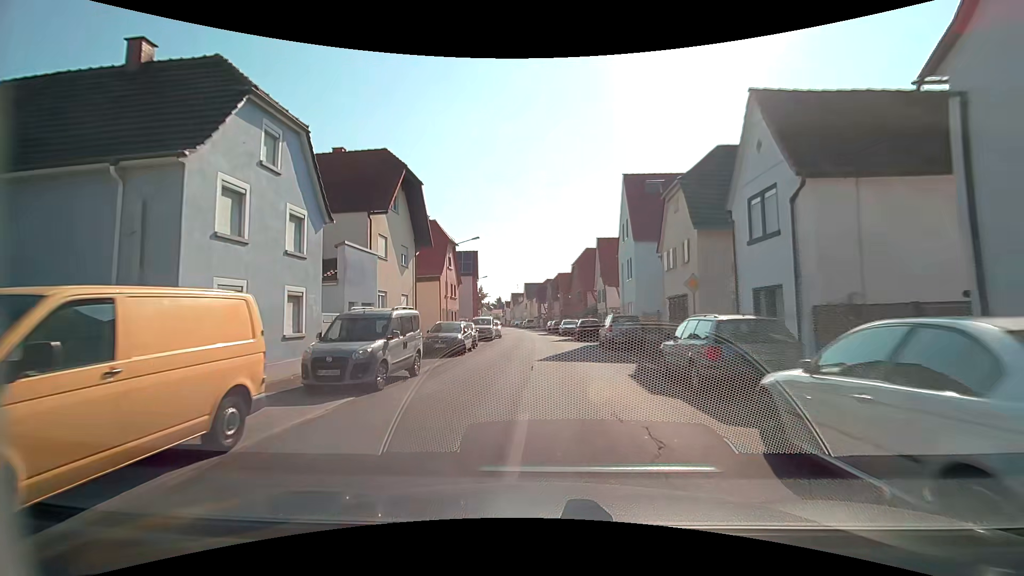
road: tertiary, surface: asphalt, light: Day
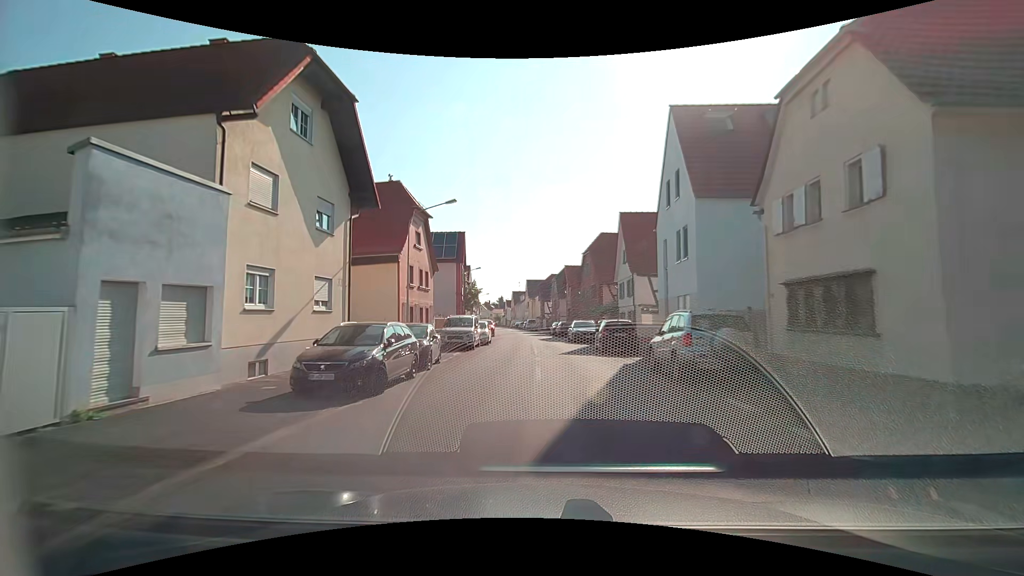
(-0.1, +11.6) m; 0°
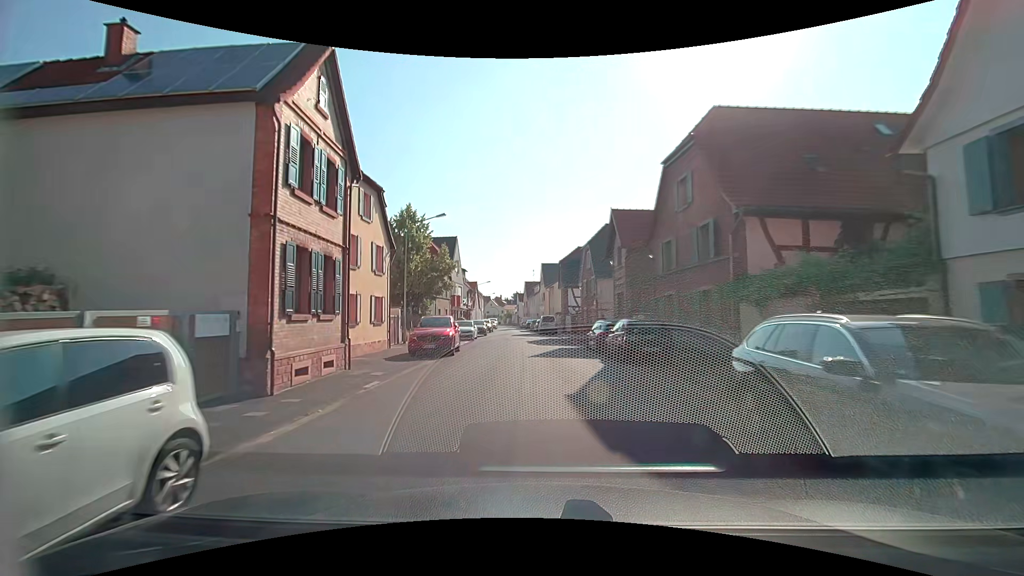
(-0.3, +29.4) m; -2°
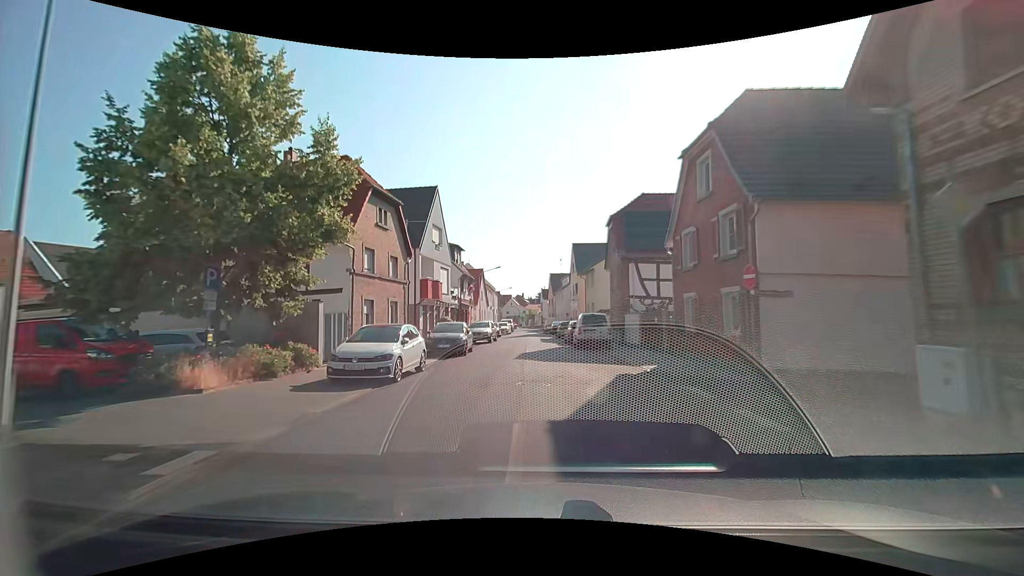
(-0.7, +24.0) m; -3°
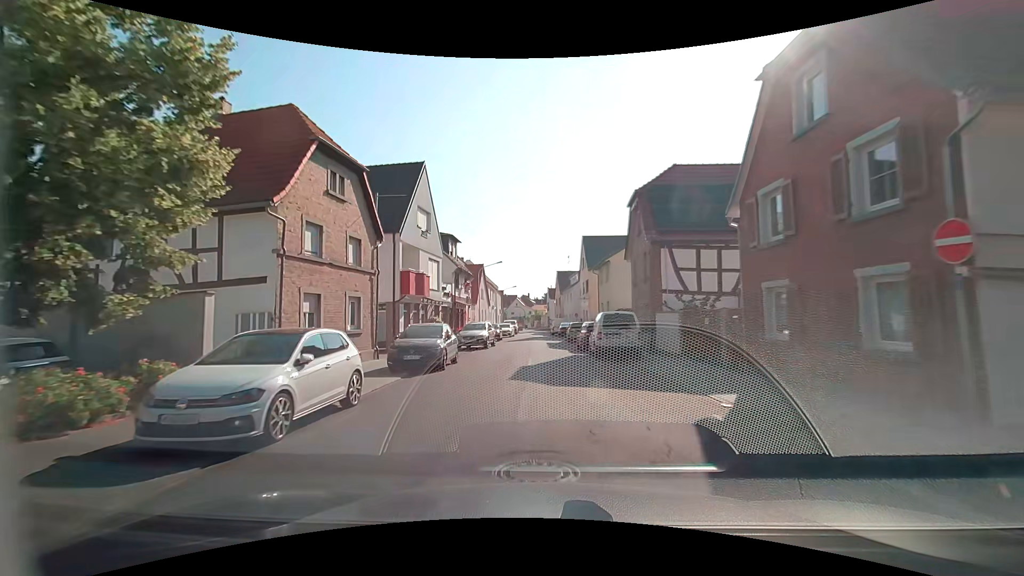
(0.0, +6.1) m; -1°
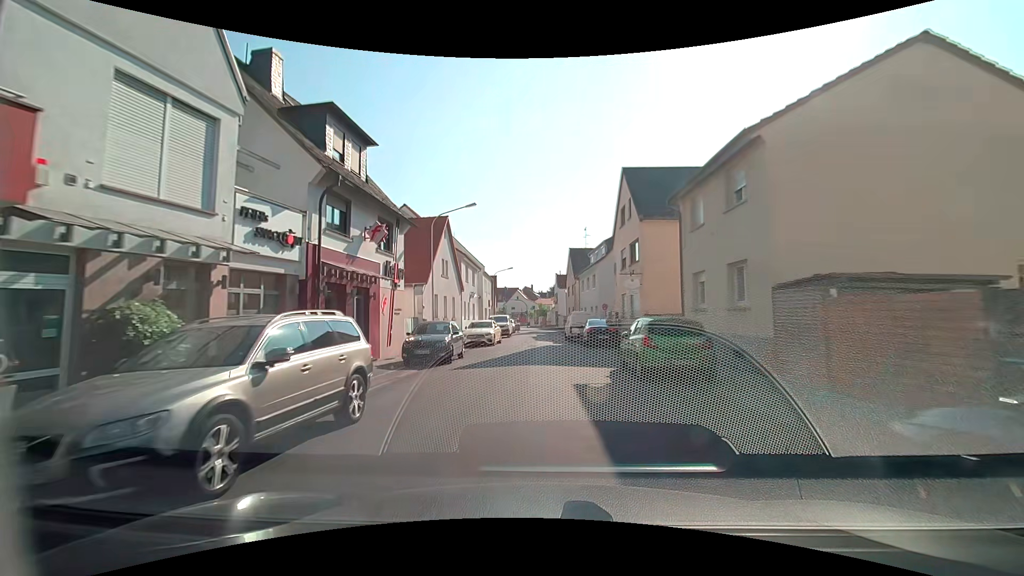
(-0.2, +24.4) m; 0°
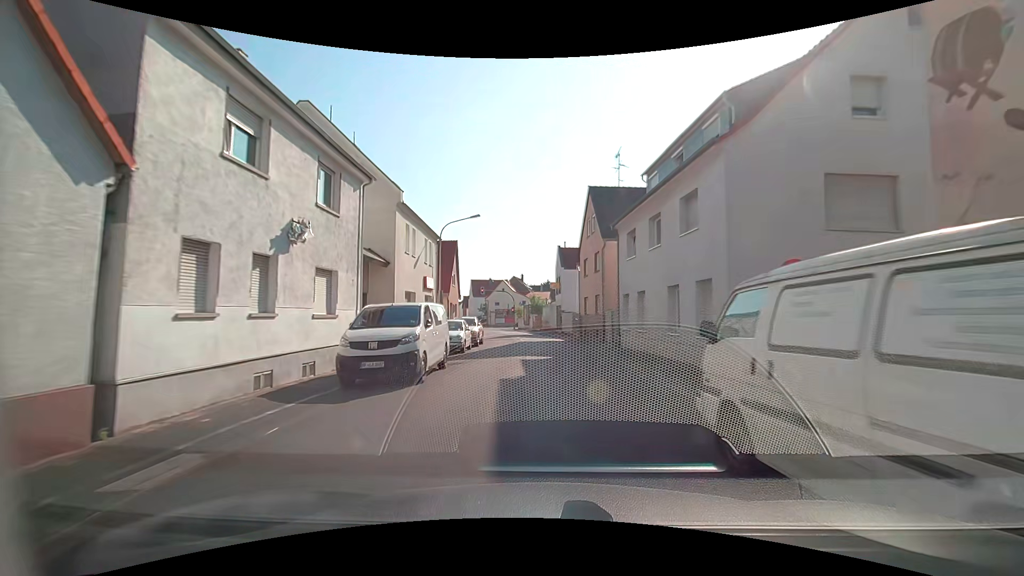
(-0.4, +29.9) m; 0°
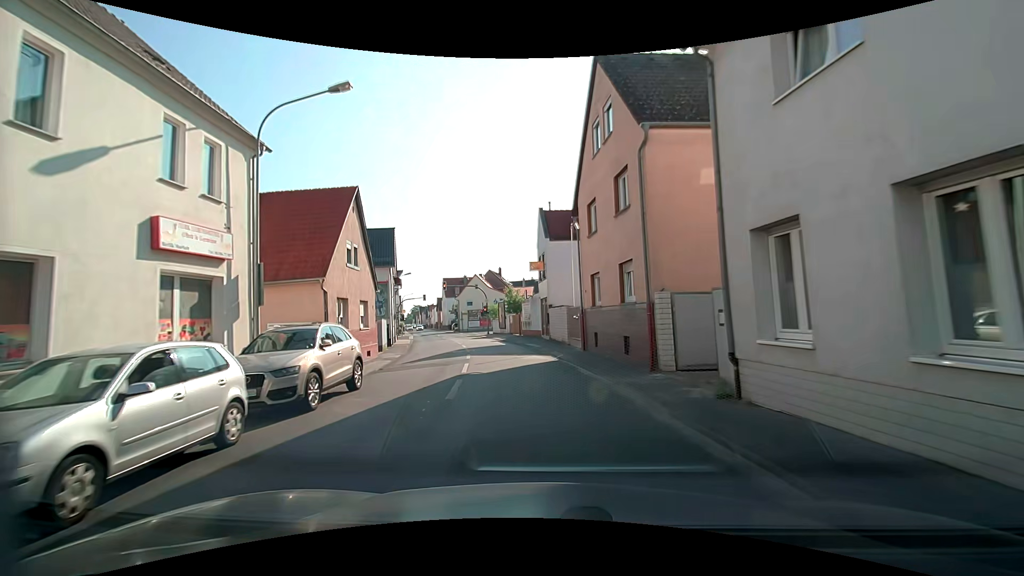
(+0.6, +17.5) m; +2°
(0, +10) (-1, +20) (-3, +30) (-5, +40) (-7, +49) (-10, +59) (-13, +69) (-16, +78) (-18, +88) (-21, +97) m
